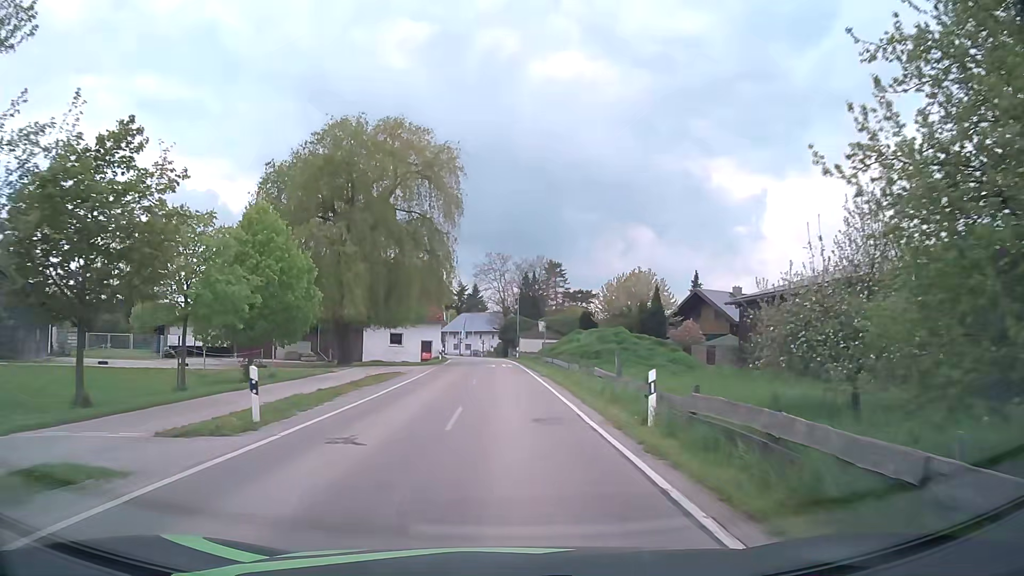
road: tertiary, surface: asphalt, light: Day
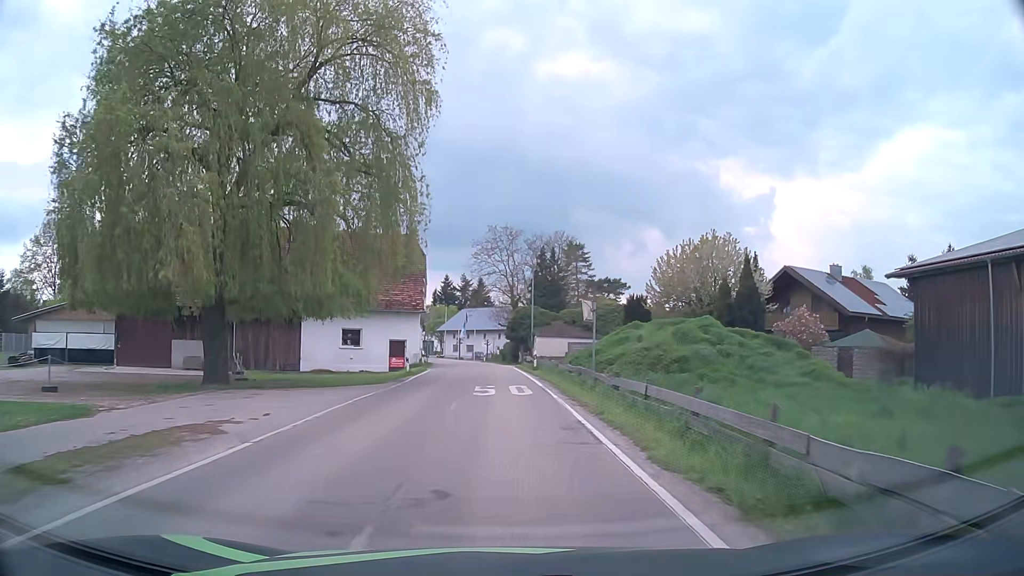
(-0.1, +21.4) m; -1°
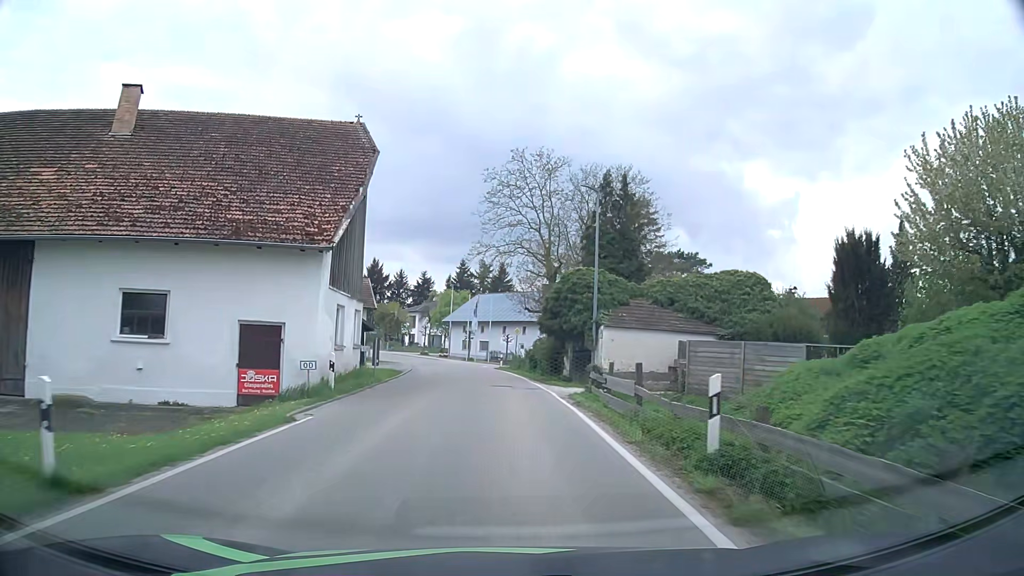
(-0.4, +27.4) m; -1°
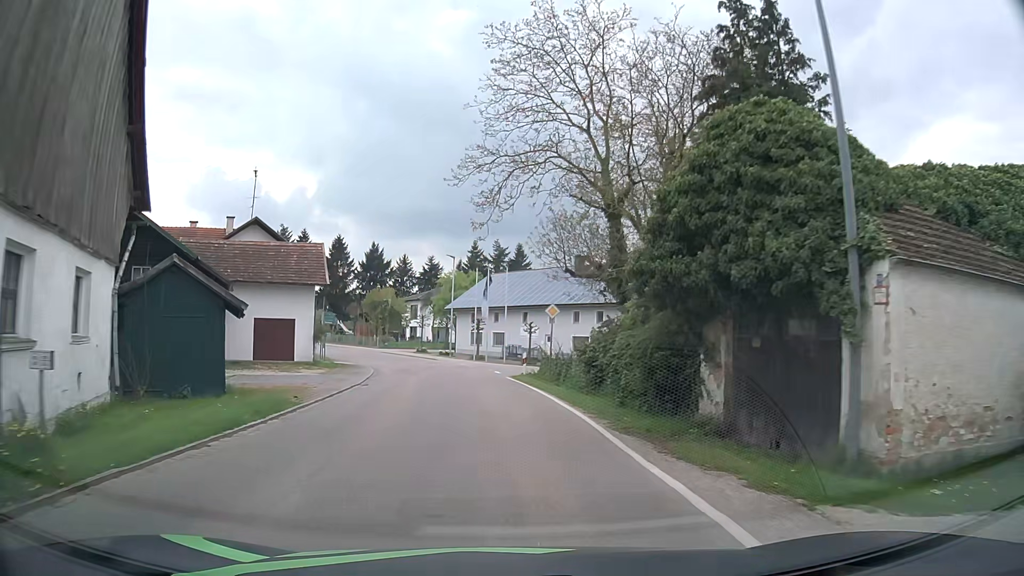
(-0.4, +19.8) m; -2°
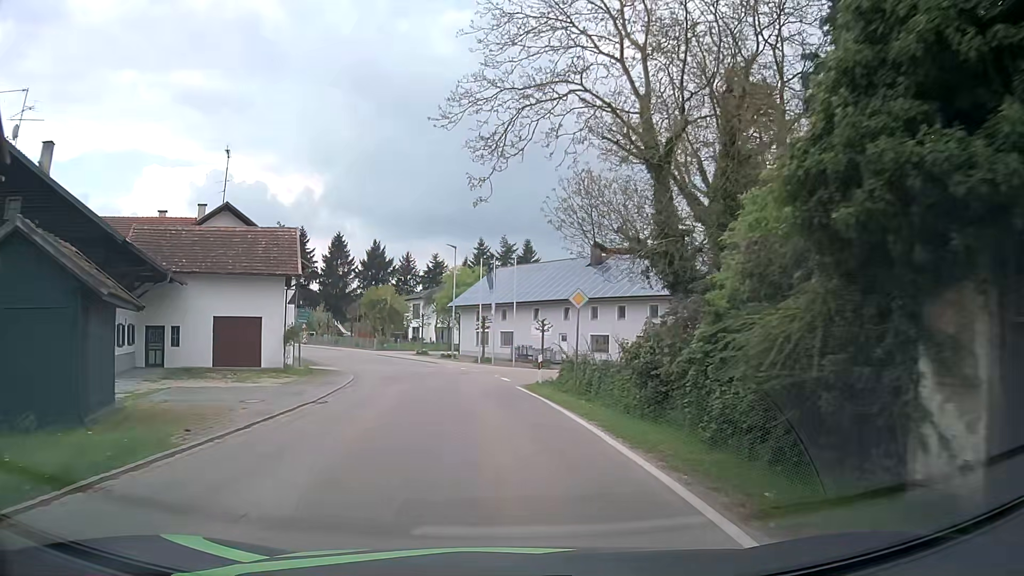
(0.0, +6.3) m; -1°
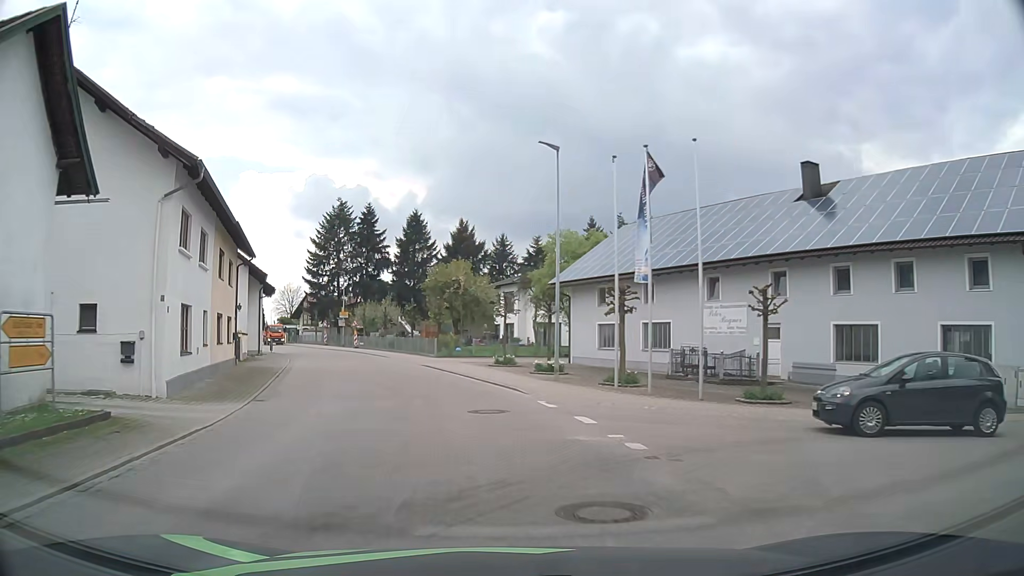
(-1.5, +25.6) m; -9°
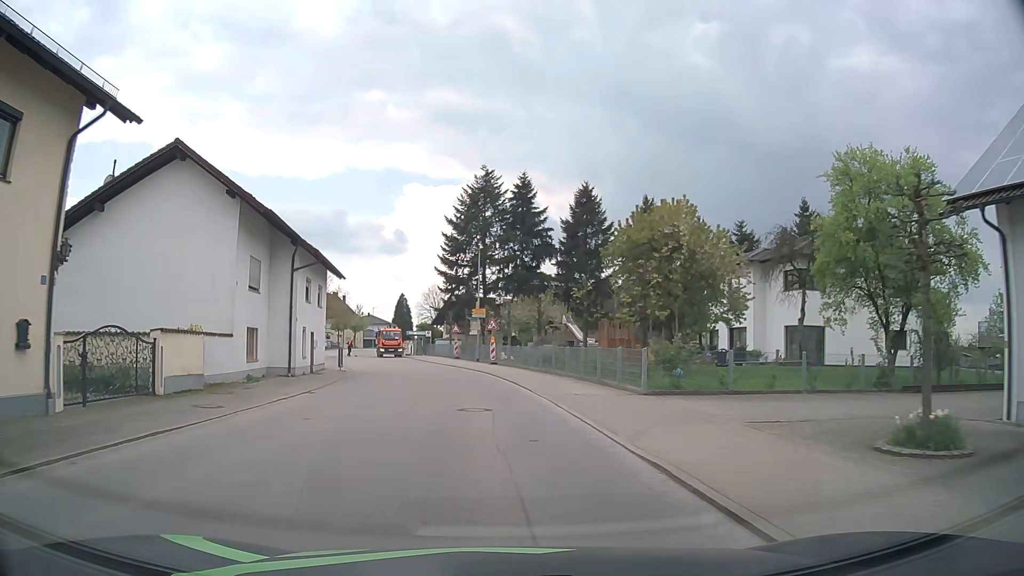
(-3.4, +25.8) m; -14°
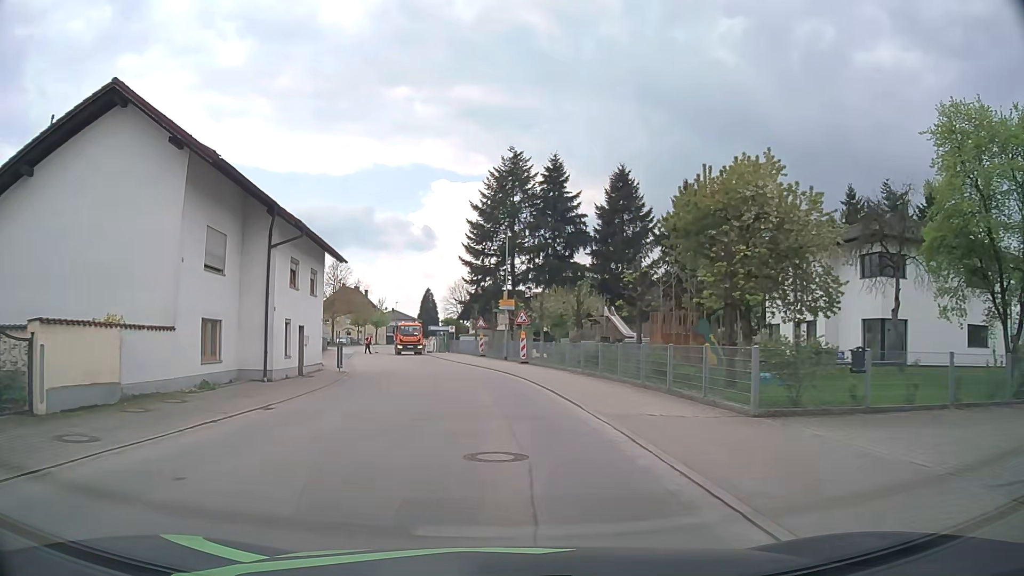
(-0.2, +6.2) m; -3°
(0, +10) (-1, +20) (-3, +30) (-6, +39) (-9, +49) (-11, +59) (-12, +69) (-12, +79) (-13, +89) (-13, +99) m
